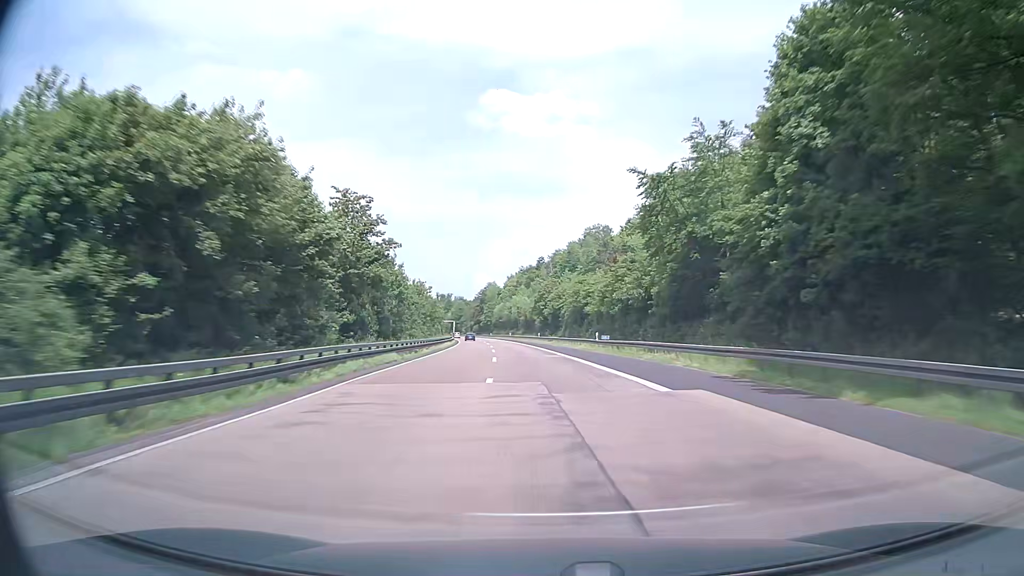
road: motorway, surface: asphalt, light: Day
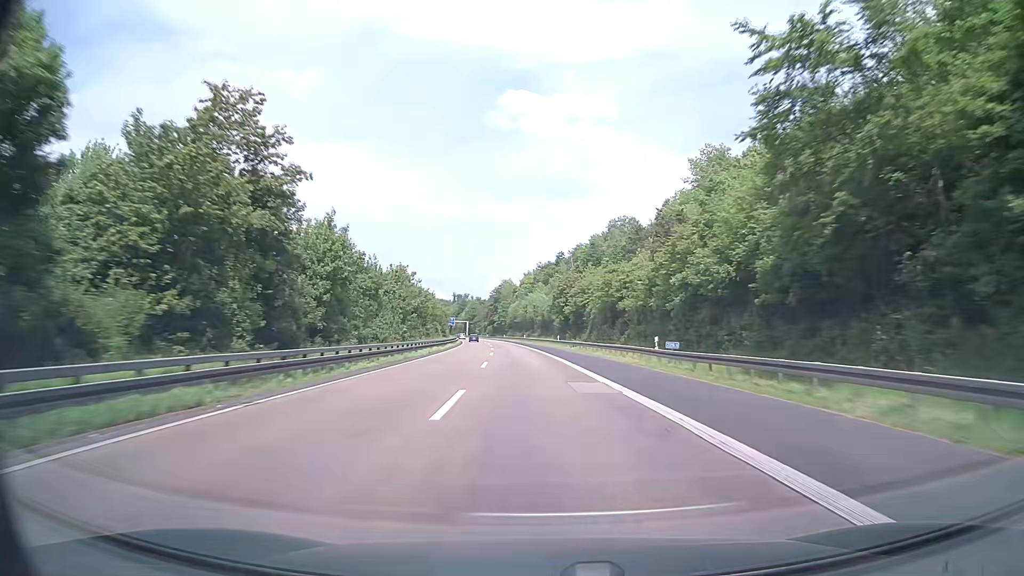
(-0.2, +20.1) m; -1°
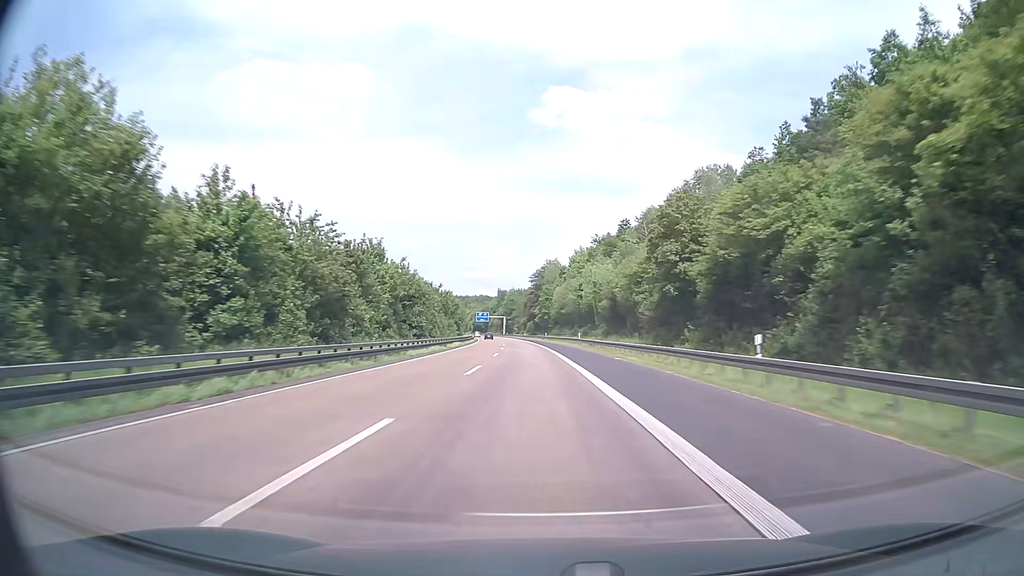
(-2.3, +59.9) m; -4°
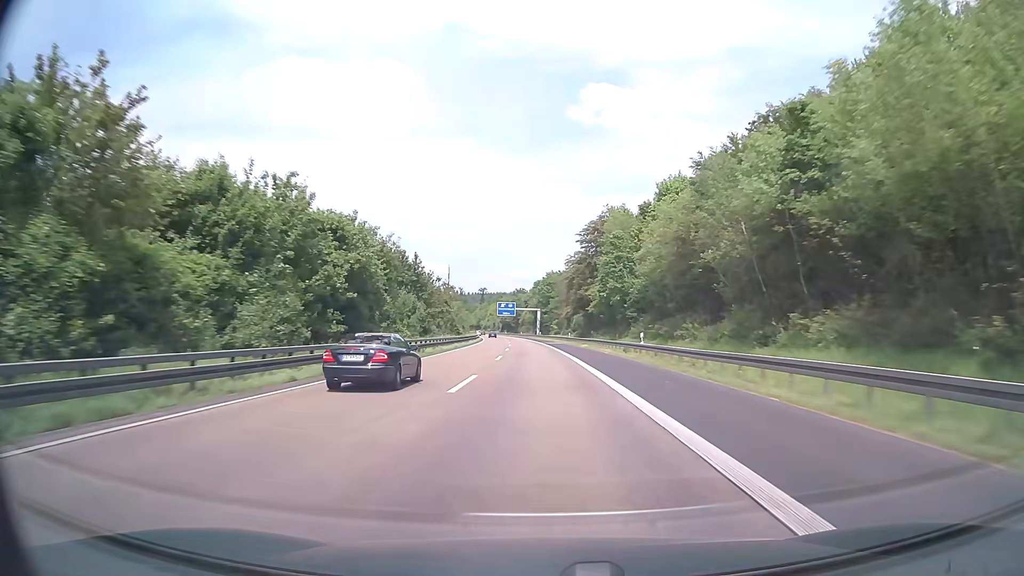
(-2.5, +78.0) m; -4°
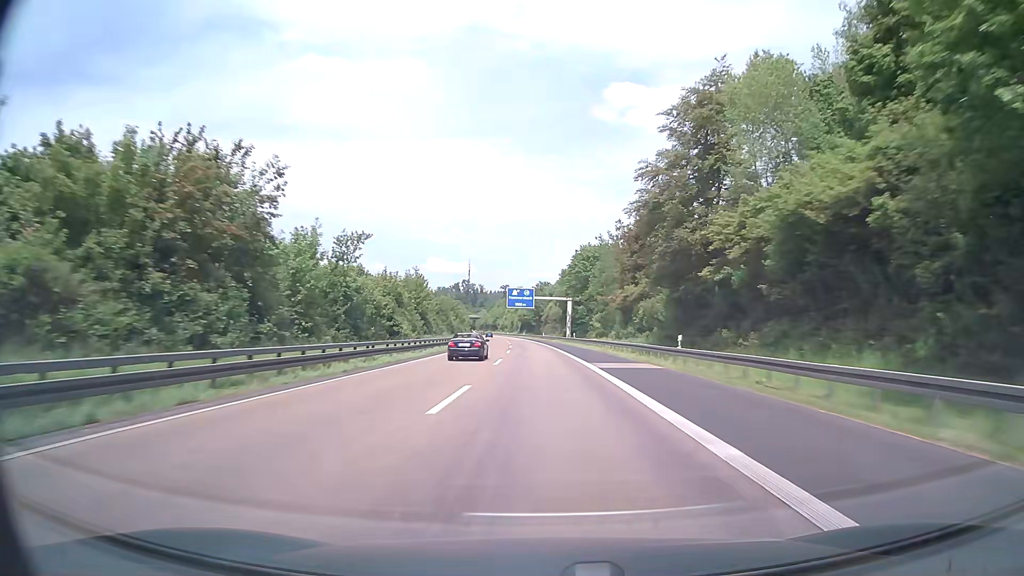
(-1.2, +57.5) m; -2°
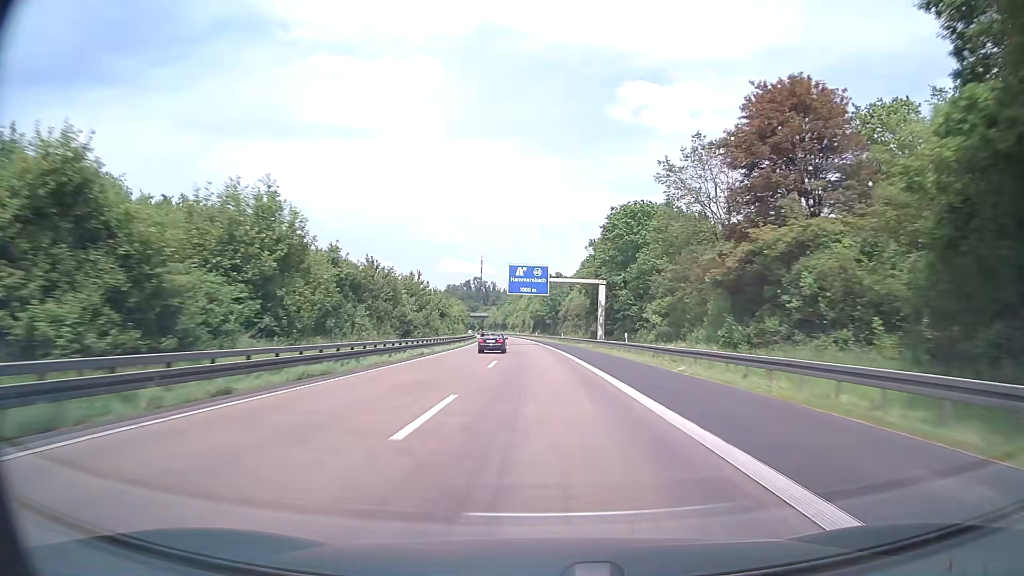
(-0.4, +38.1) m; -1°
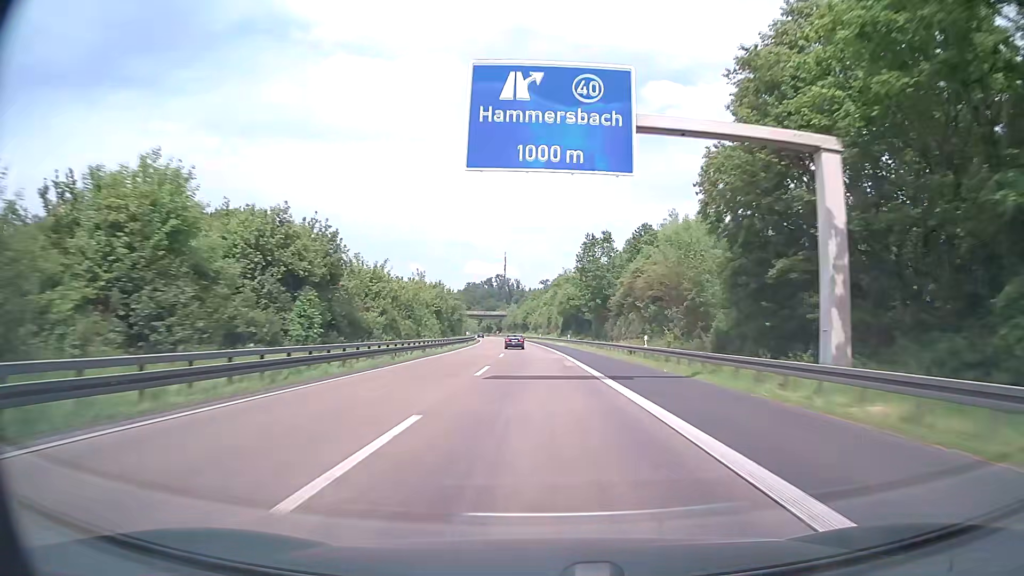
(-1.2, +57.1) m; -2°
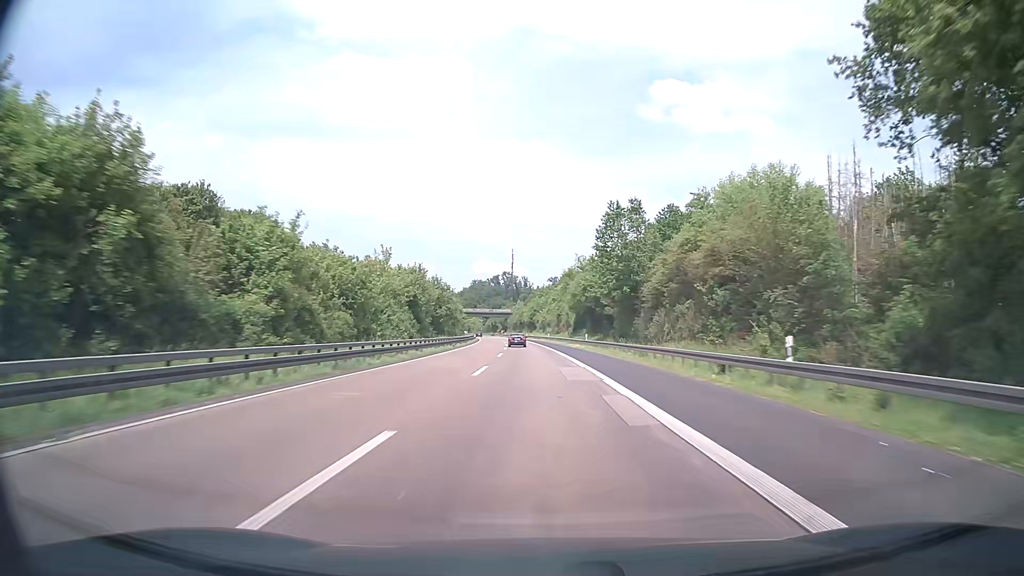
(-0.2, +19.0) m; -1°
(0, +10) (0, +20) (0, +30) (-1, +40) (-1, +50) (-1, +60) (-2, +70) (-2, +80) (-3, +90) (-4, +100) m
